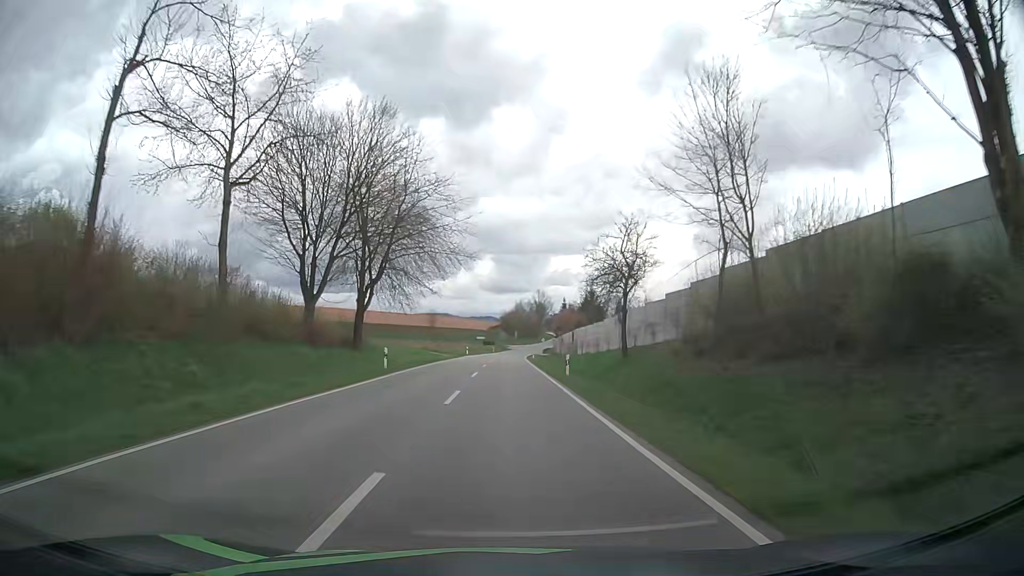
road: secondary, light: Day
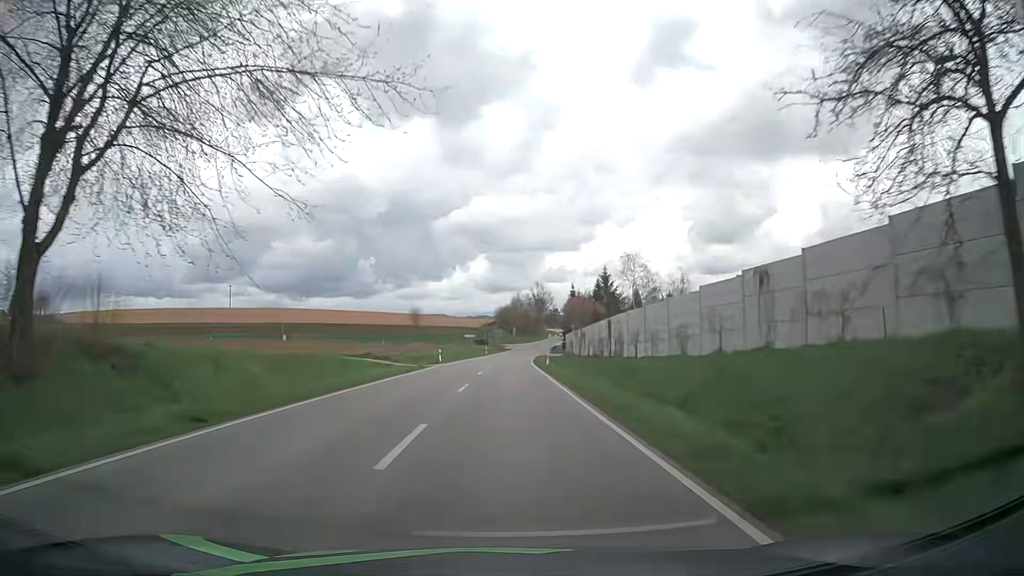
(0.0, +31.8) m; 0°
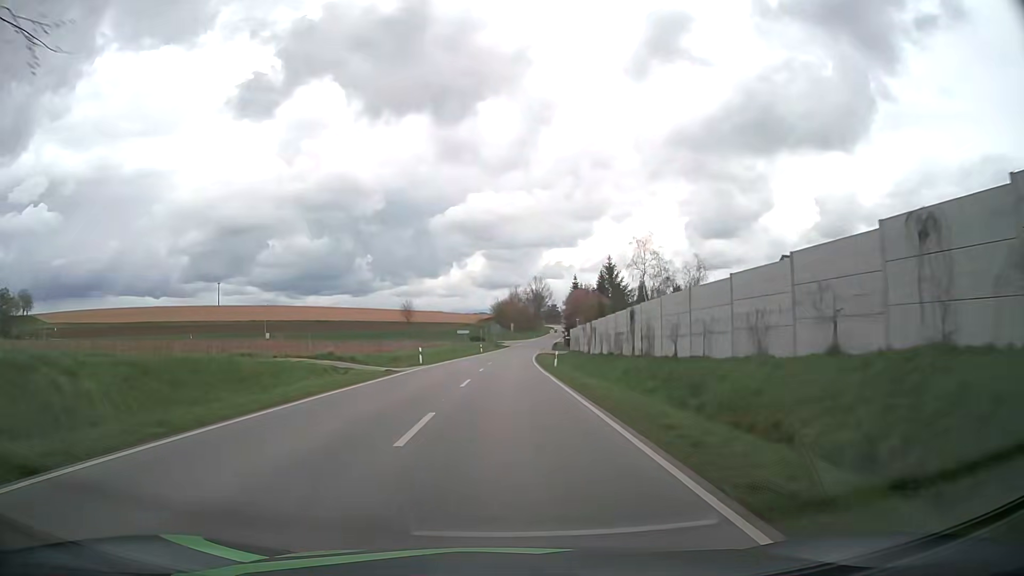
(0.0, +10.5) m; 0°
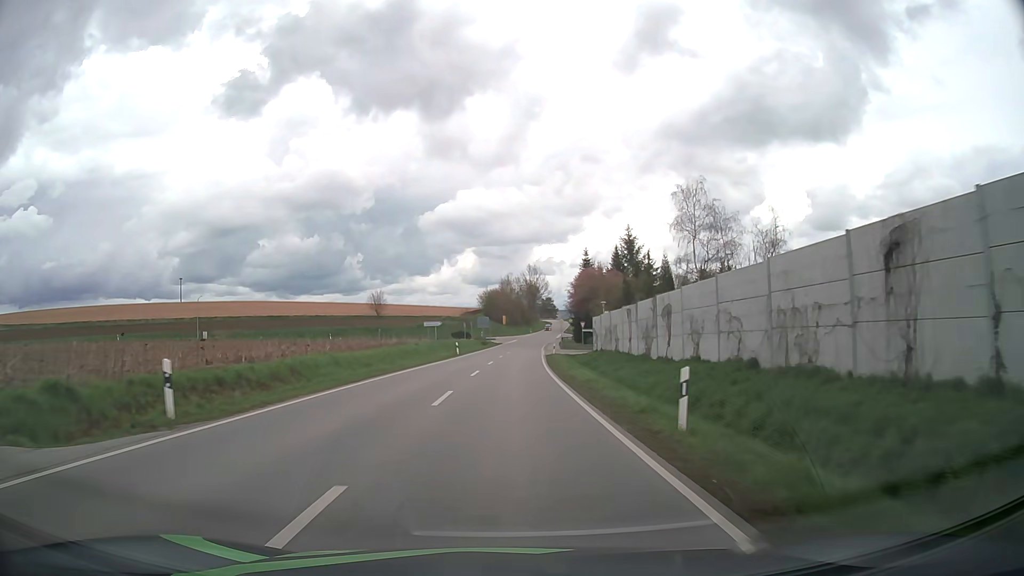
(+0.1, +30.6) m; +1°
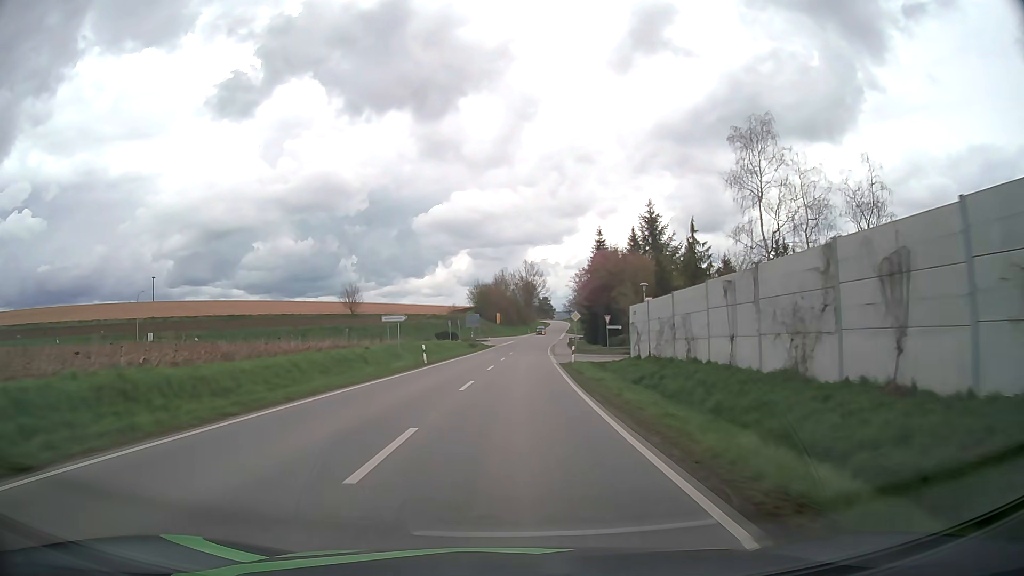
(+0.1, +19.8) m; 0°
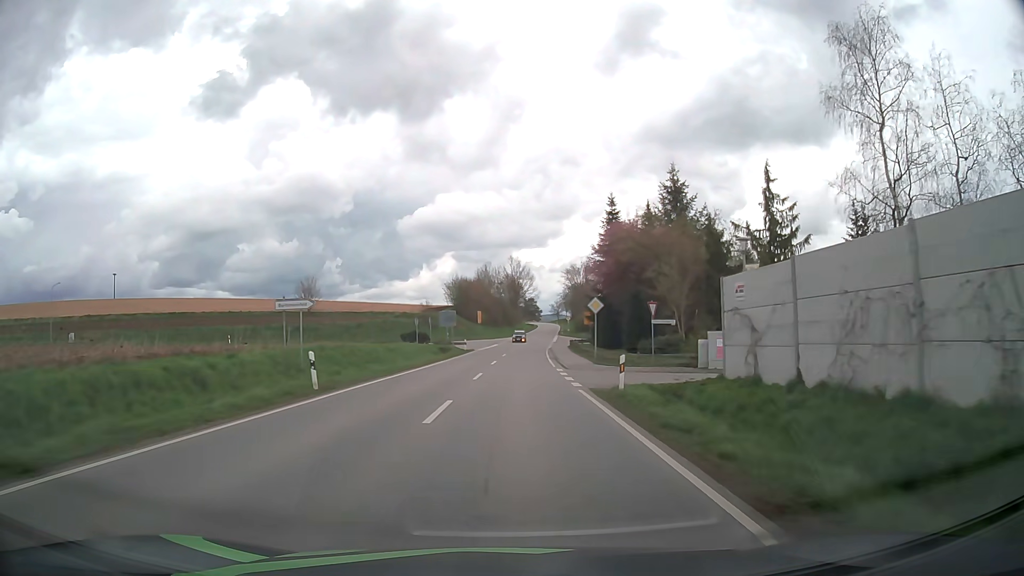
(+0.2, +19.2) m; +1°
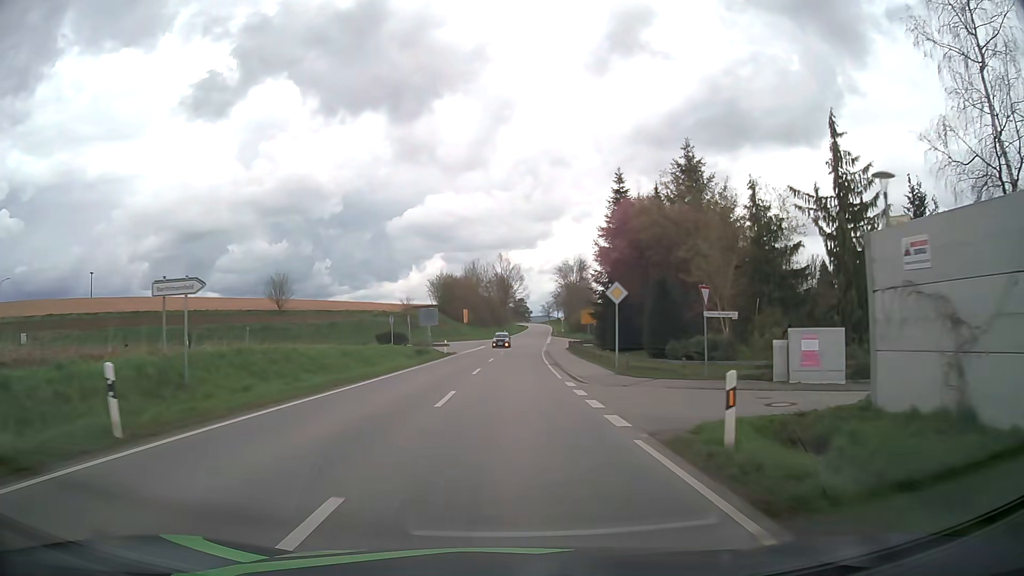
(+0.1, +9.3) m; +1°
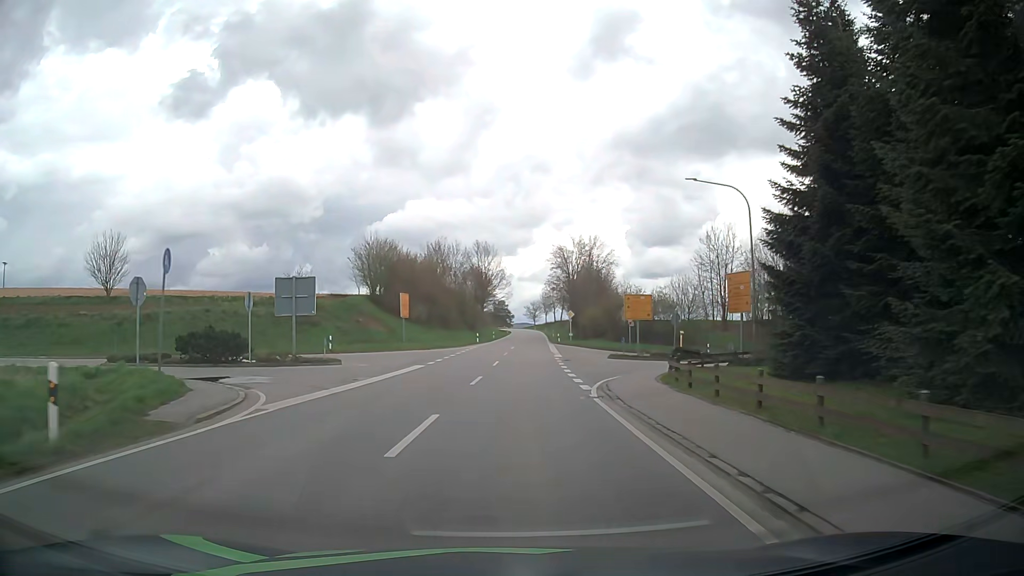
(+0.6, +41.6) m; +2°
(0, +10) (+1, +20) (+4, +29) (+10, +38) (+17, +45) (+24, +51) (+32, +58) (+40, +64) (+48, +70) (+56, +76) m
